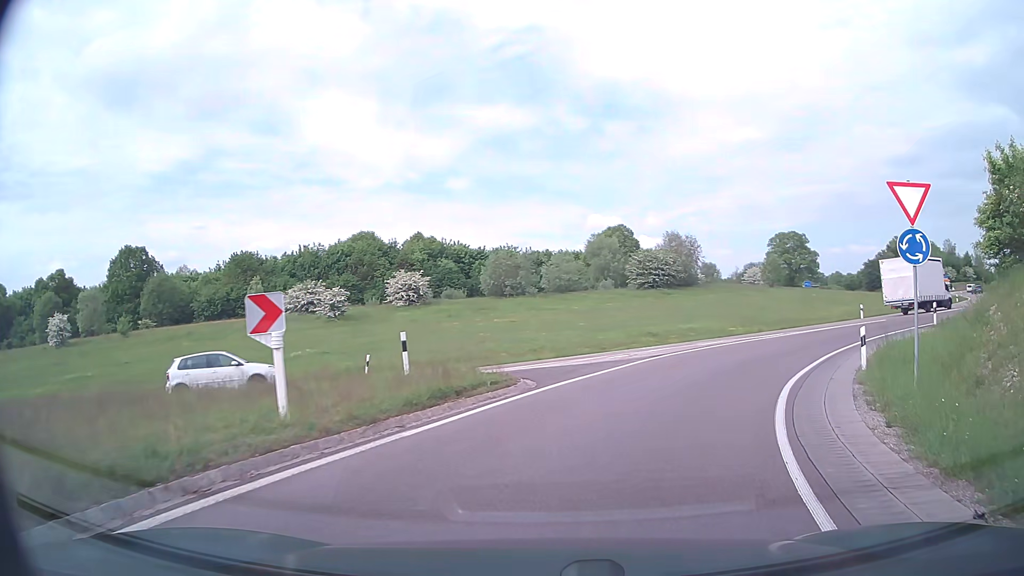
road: primary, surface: asphalt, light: Day
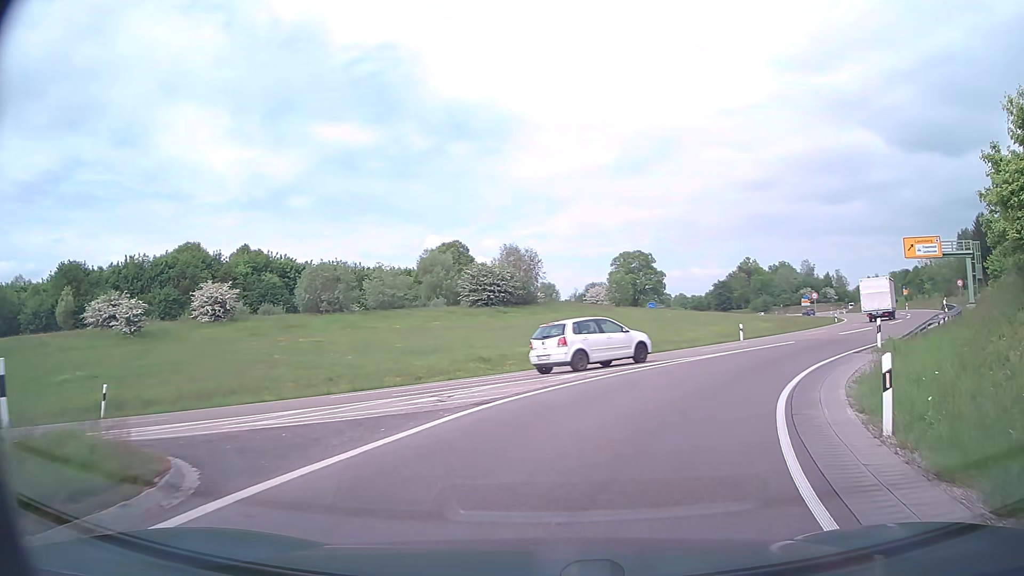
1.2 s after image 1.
(+0.9, +8.2) m; +13°
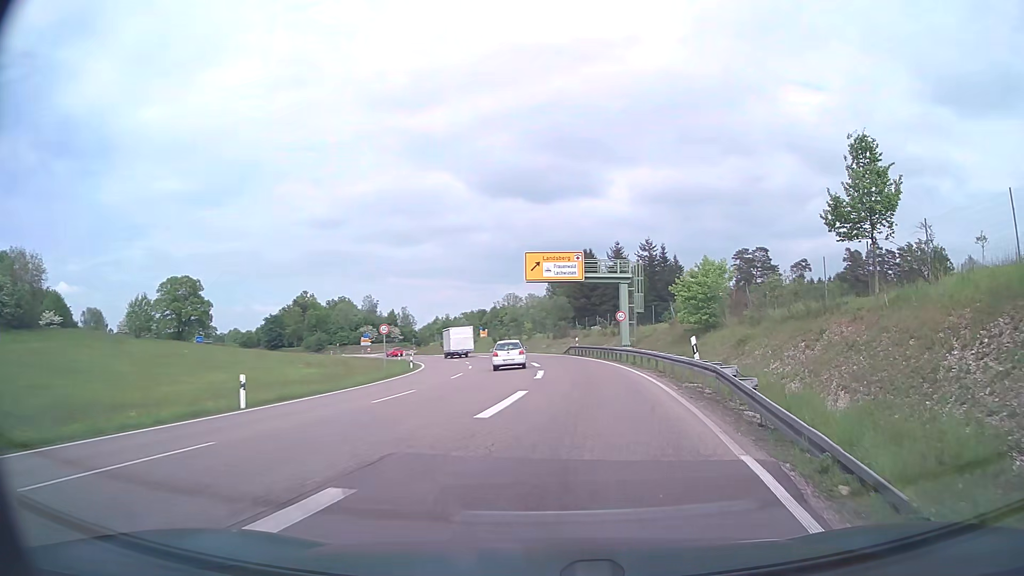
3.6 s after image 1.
(+6.7, +19.7) m; +39°
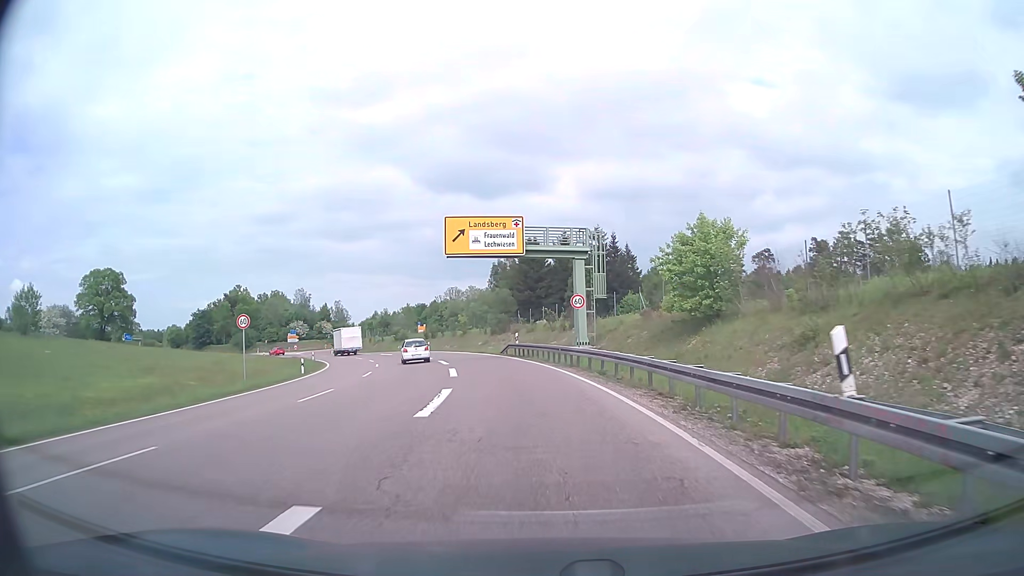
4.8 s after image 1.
(+0.8, +12.5) m; +4°
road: trunk
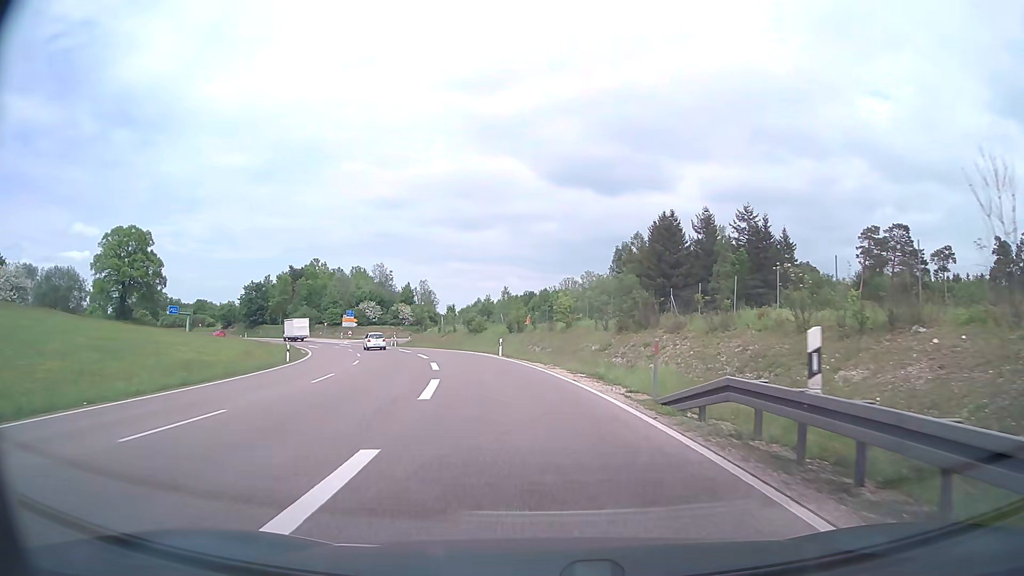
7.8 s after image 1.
(-2.7, +33.3) m; -10°
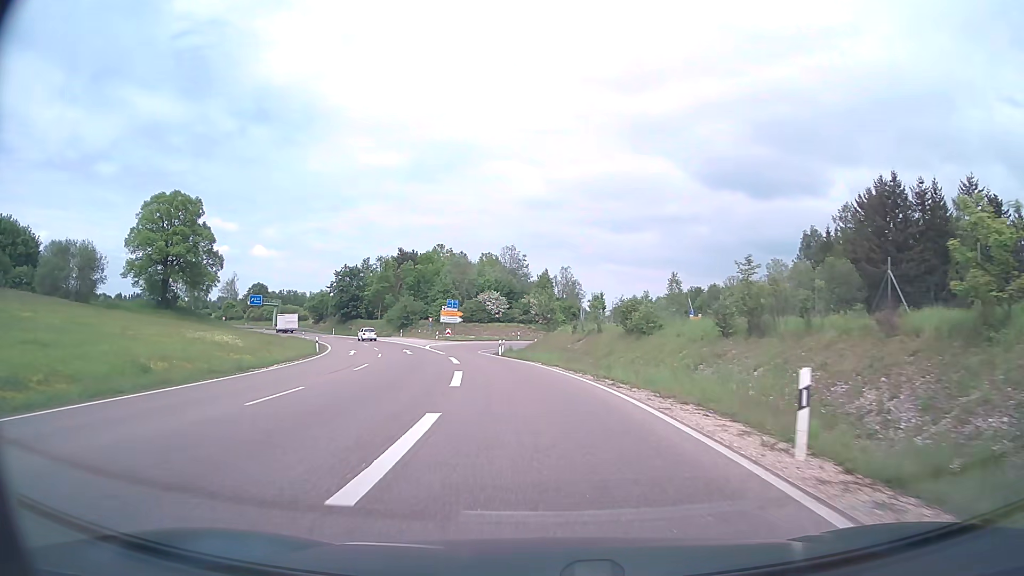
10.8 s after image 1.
(-3.4, +32.8) m; -13°
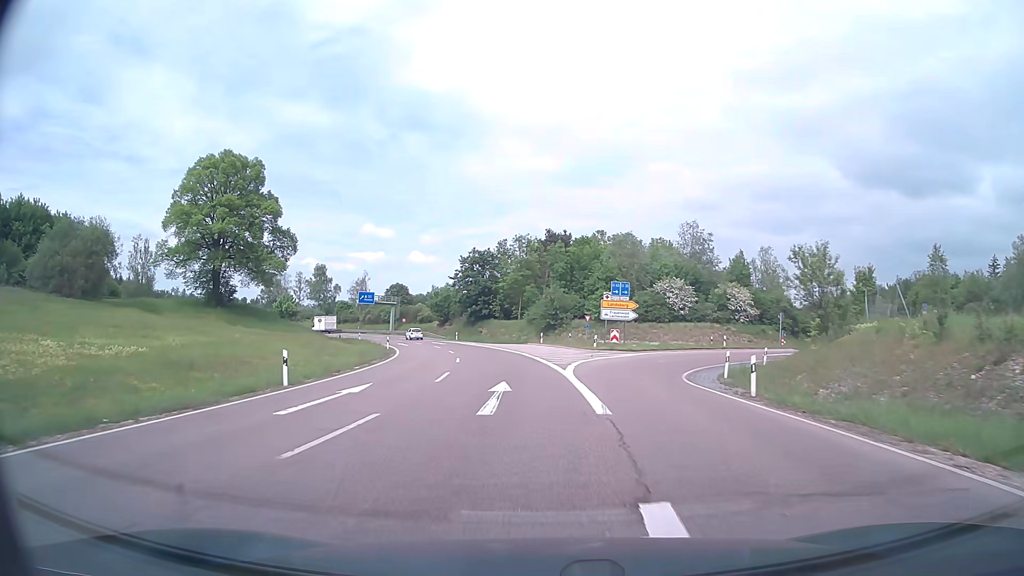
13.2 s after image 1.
(-4.0, +29.8) m; -14°
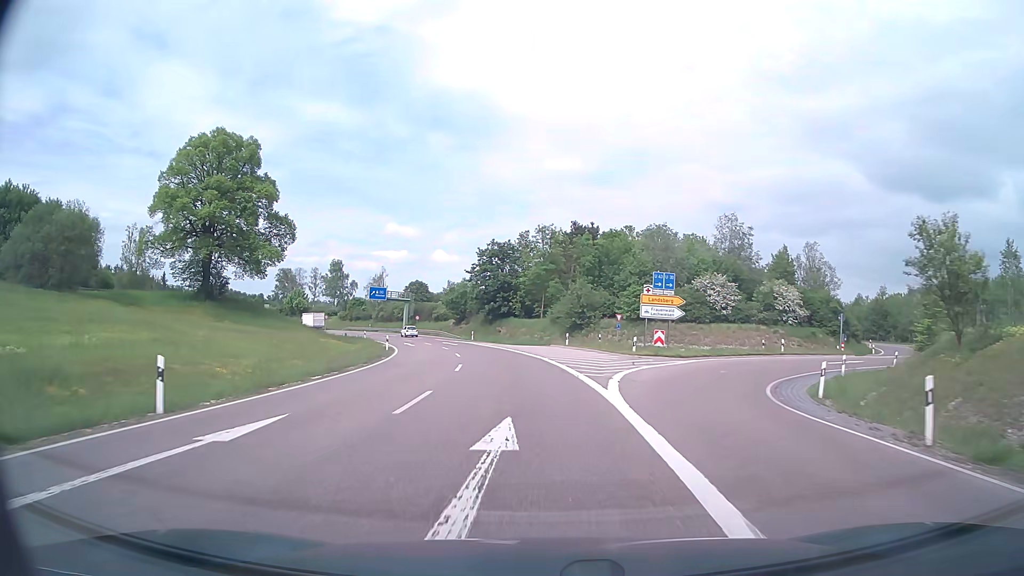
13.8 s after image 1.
(-0.1, +8.1) m; -1°
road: secondary
(0, +10) (-1, +20) (-2, +30) (-3, +40) (-5, +50) (-8, +59) (-11, +69) (-15, +78) (-19, +87) (-24, +96) m
